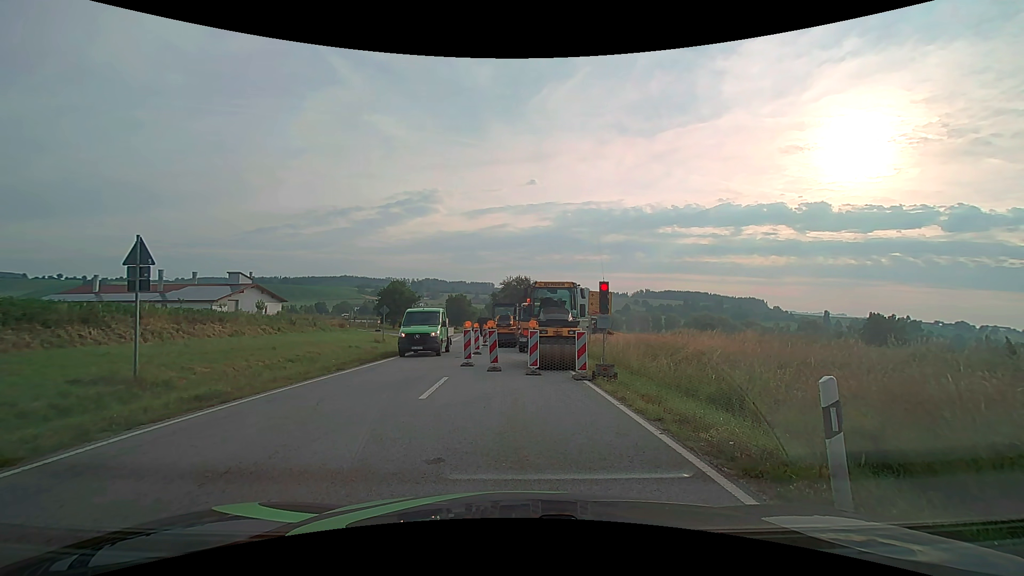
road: secondary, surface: asphalt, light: Day
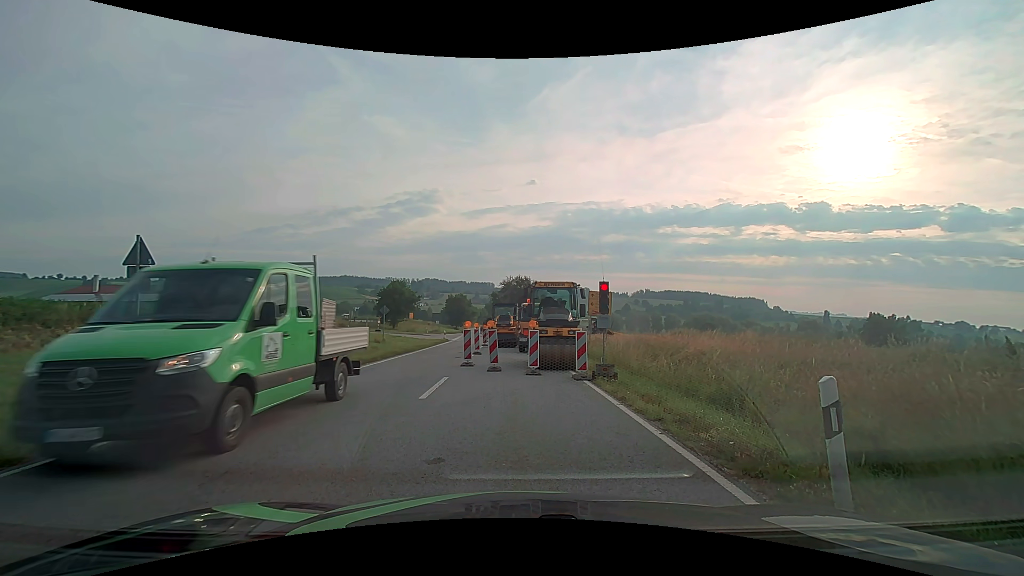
(0.0, 0.0) m; 0°
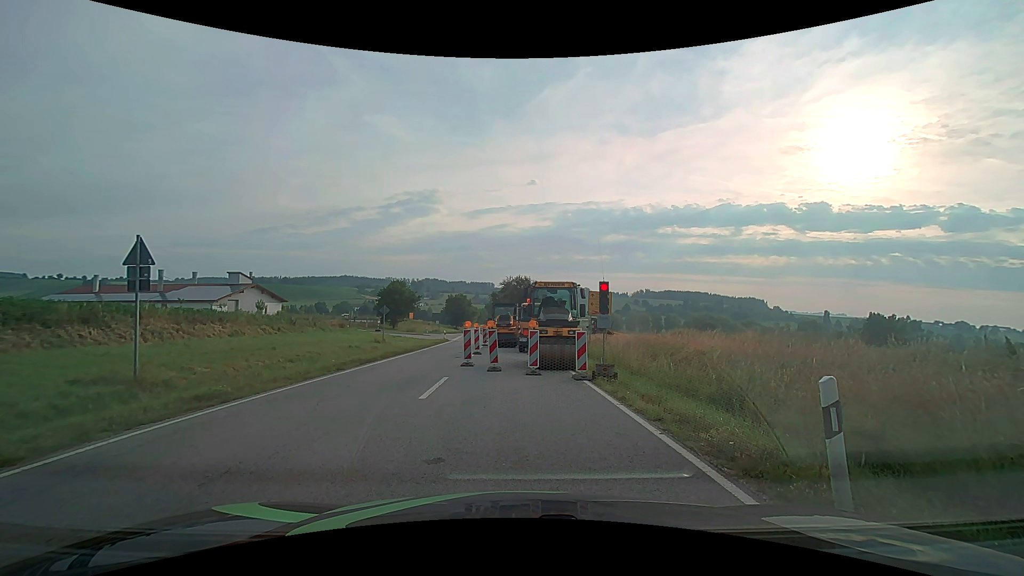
(0.0, 0.0) m; 0°
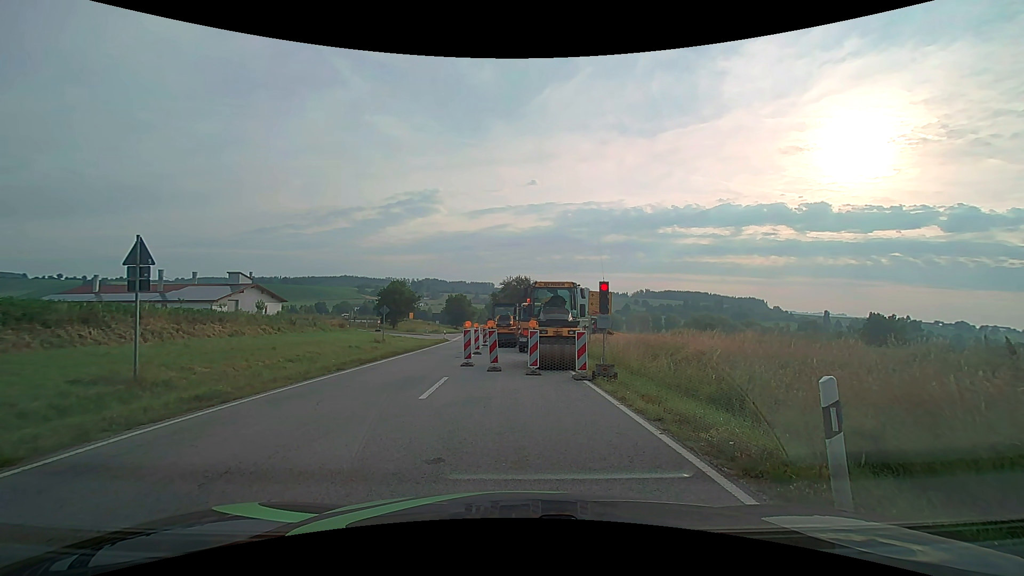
(0.0, 0.0) m; 0°
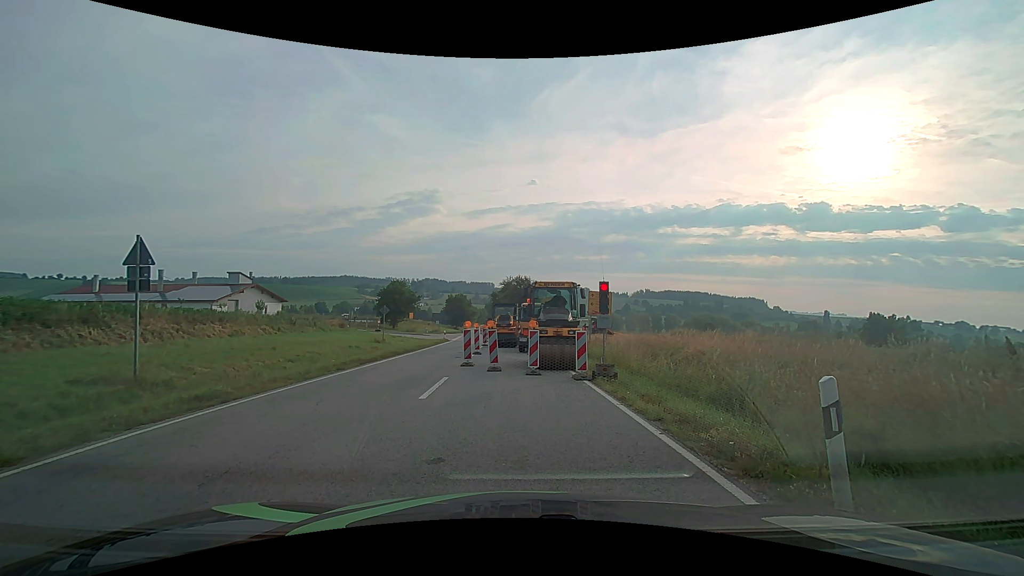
(0.0, 0.0) m; 0°
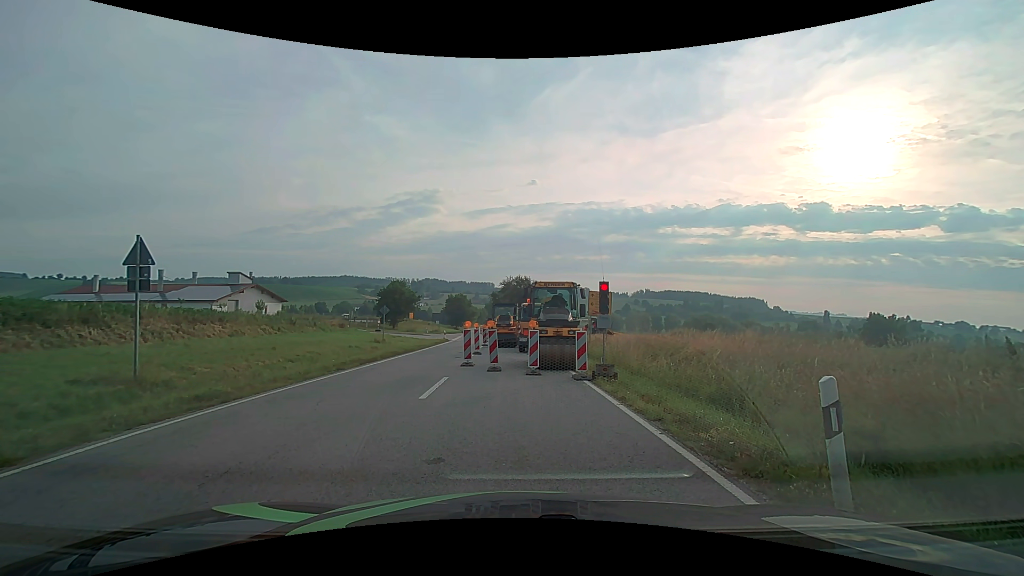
(0.0, 0.0) m; 0°
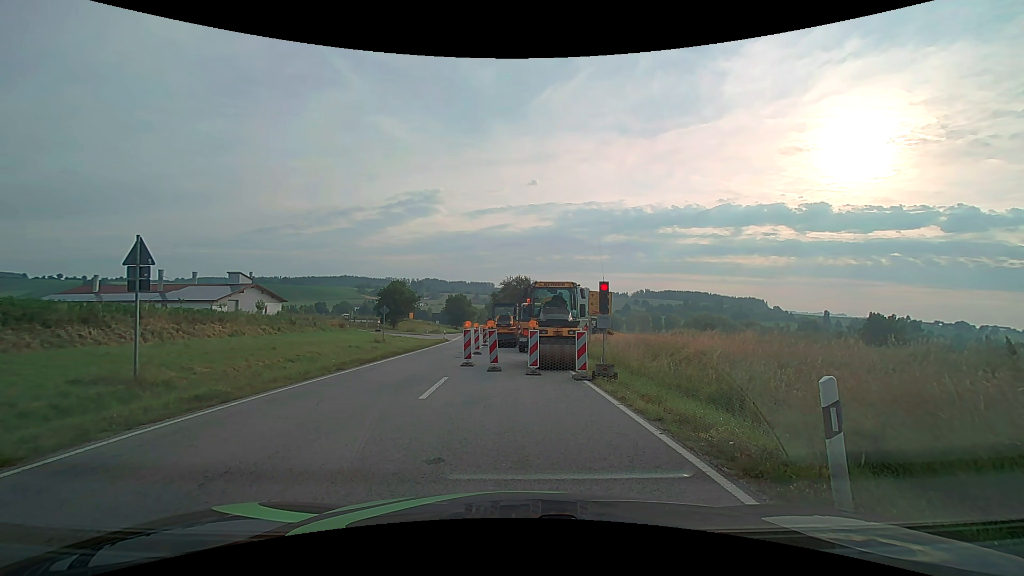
(0.0, 0.0) m; 0°
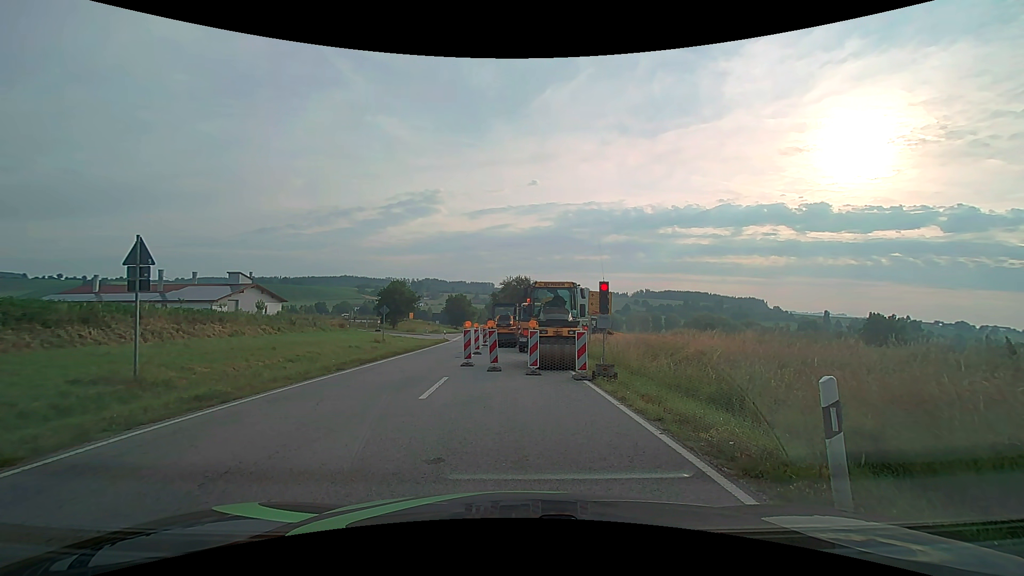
(0.0, 0.0) m; 0°
(-2, +10) (-4, +19) (-5, +29) (-6, +39) (-6, +49) (-7, +59) (-8, +69) (-9, +79) (-10, +89) (-12, +99) m
